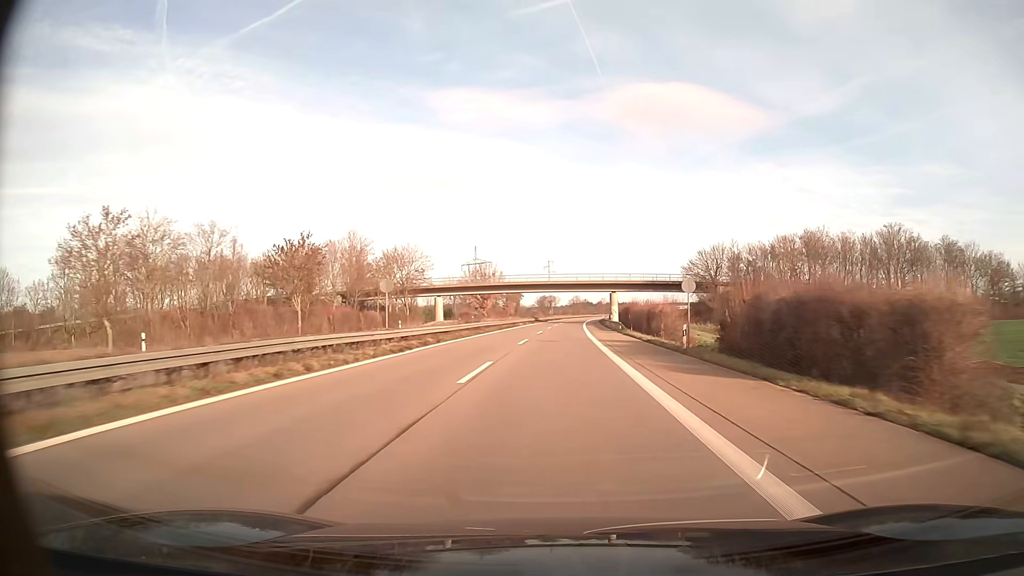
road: trunk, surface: asphalt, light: Day
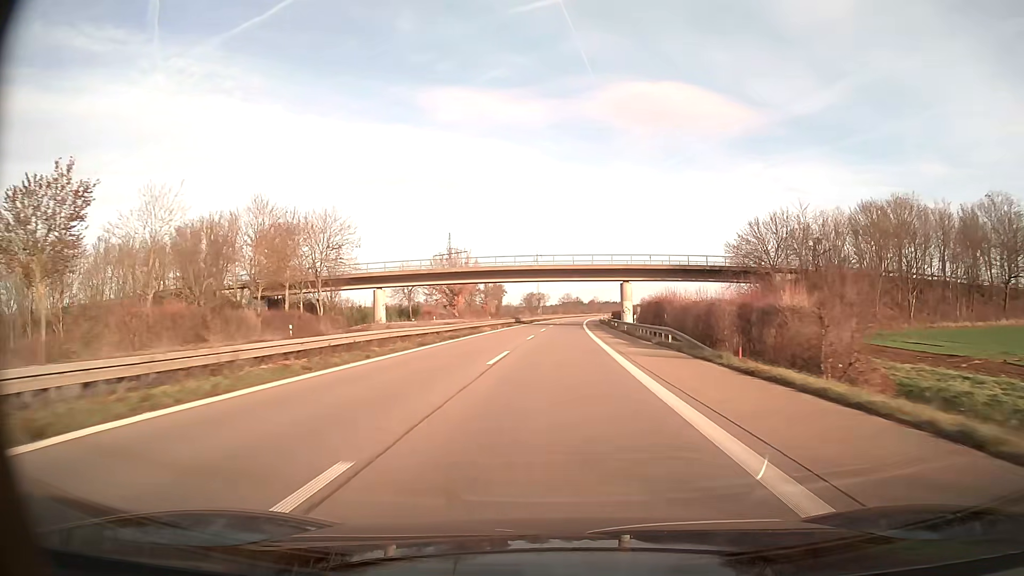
(+0.2, +31.3) m; +1°
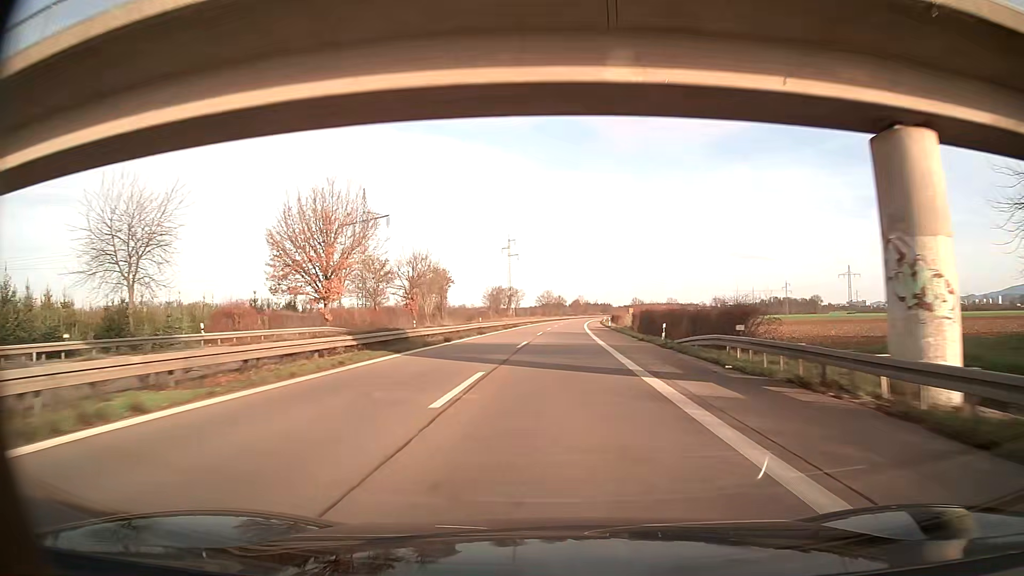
(+0.8, +62.6) m; +1°
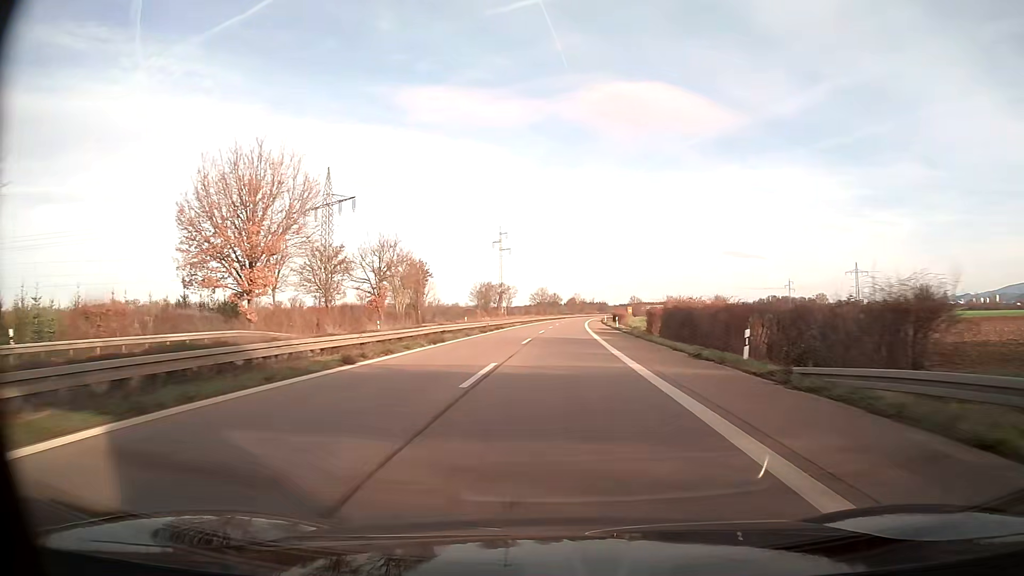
(+0.1, +15.7) m; +1°
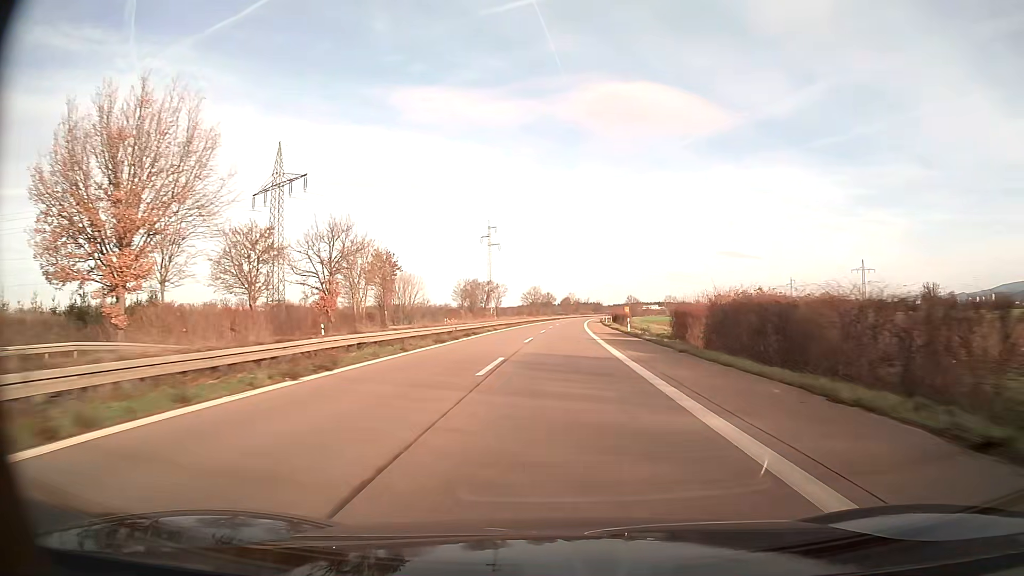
(+0.1, +15.7) m; +1°
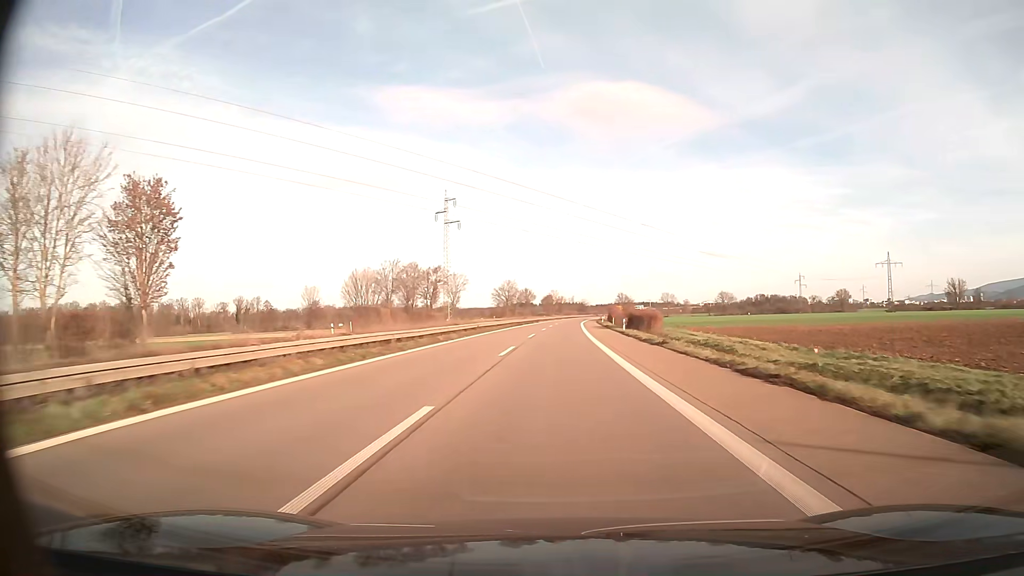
(+0.6, +47.0) m; +1°
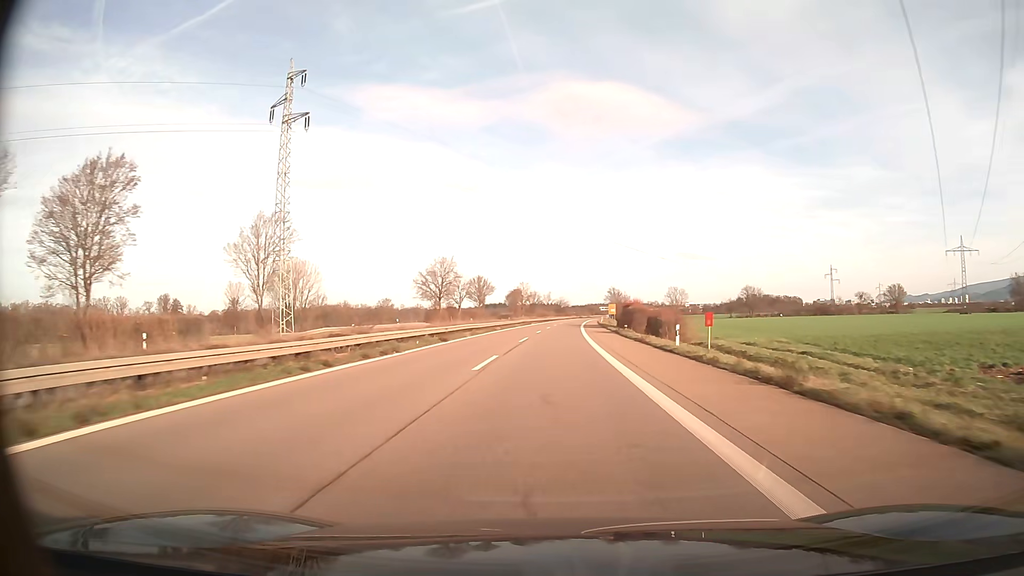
(+1.4, +78.3) m; +2°
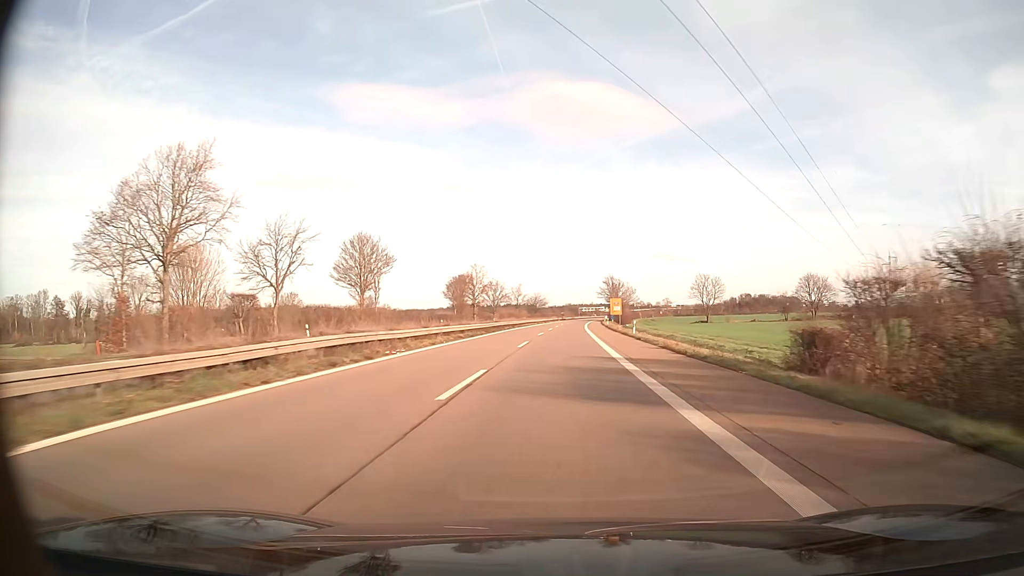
(+1.4, +78.2) m; +2°
(0, +10) (0, +20) (0, +30) (0, +40) (+1, +50) (+1, +60) (+1, +70) (+2, +80) (+2, +90) (+3, +100) m
